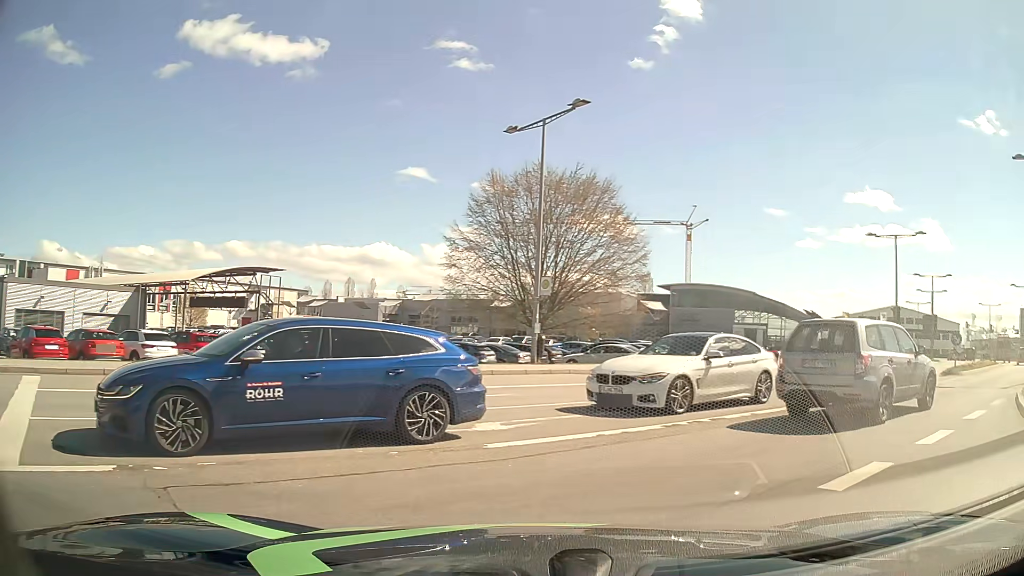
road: secondary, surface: asphalt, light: Day
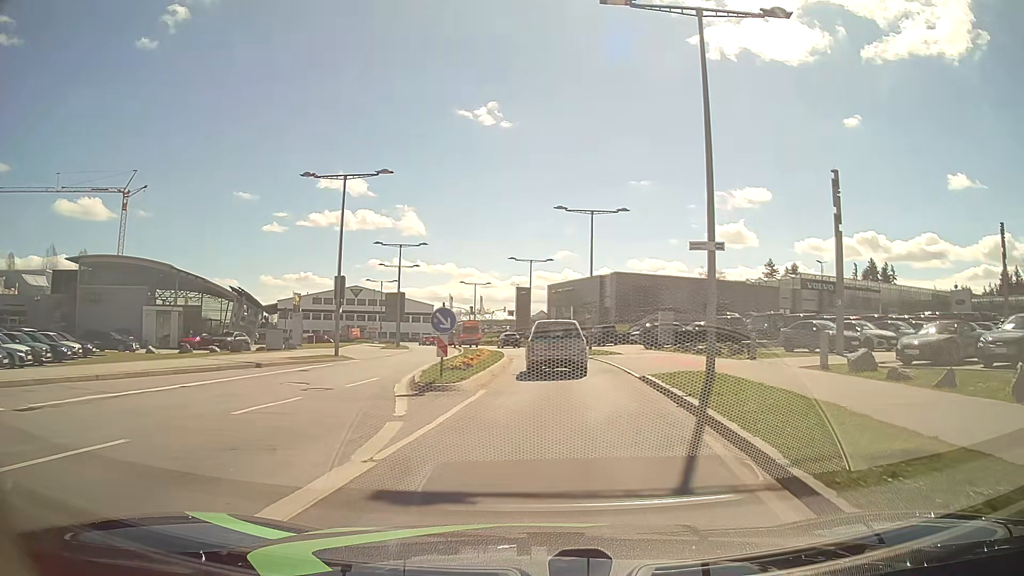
(+8.1, +13.5) m; +47°
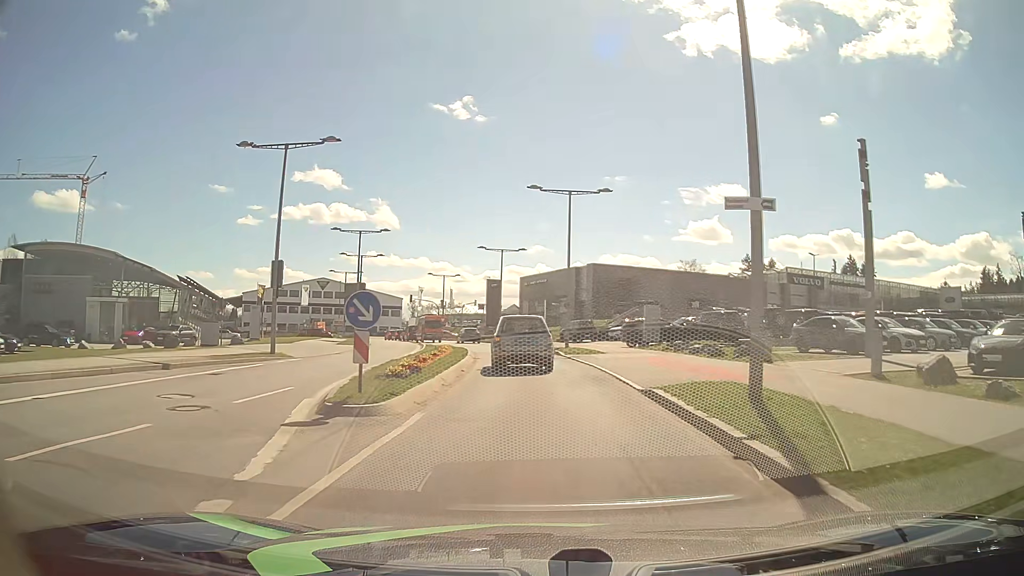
(+0.1, +5.0) m; +3°
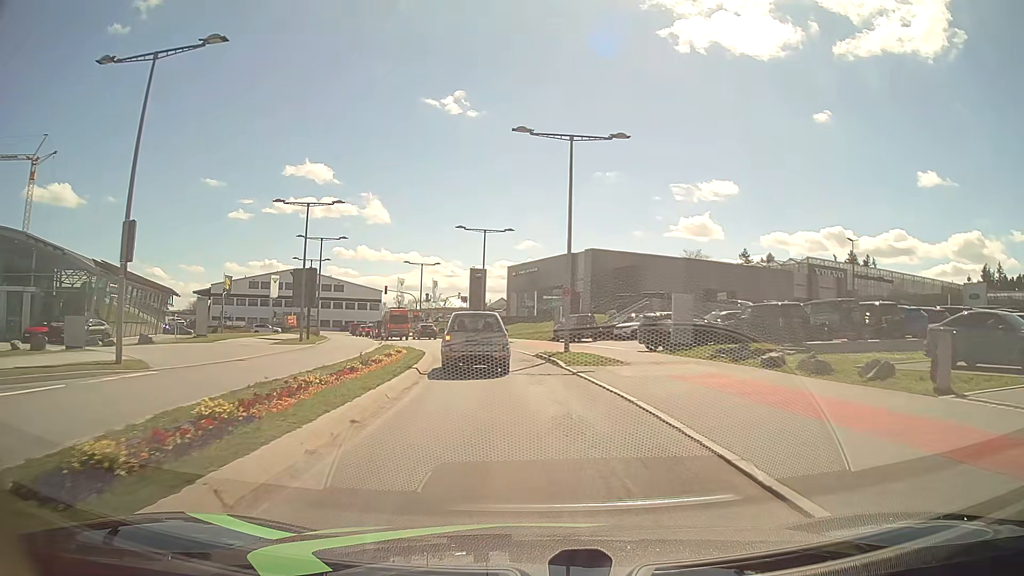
(0.0, +11.0) m; 0°
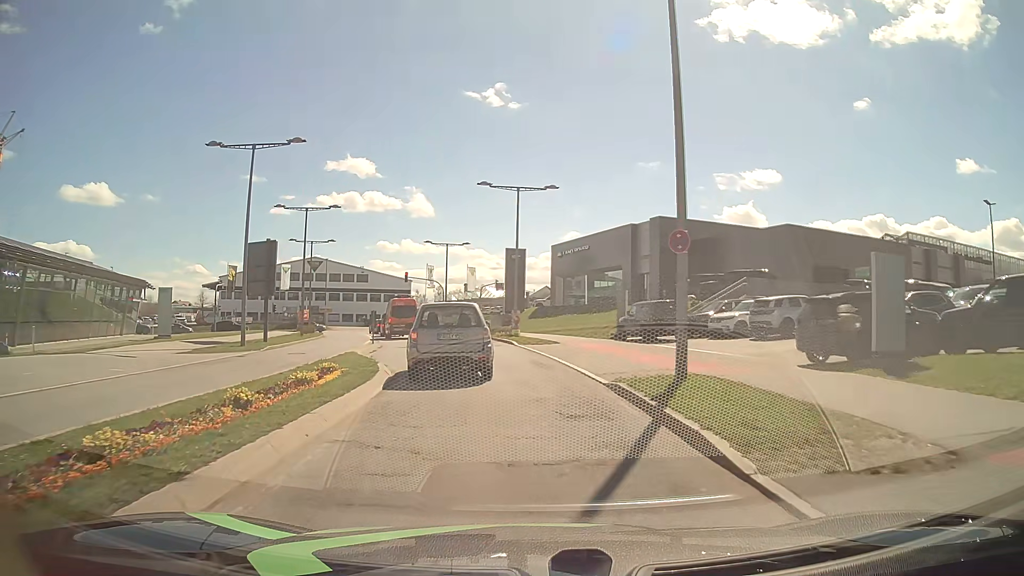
(-0.3, +14.8) m; -4°
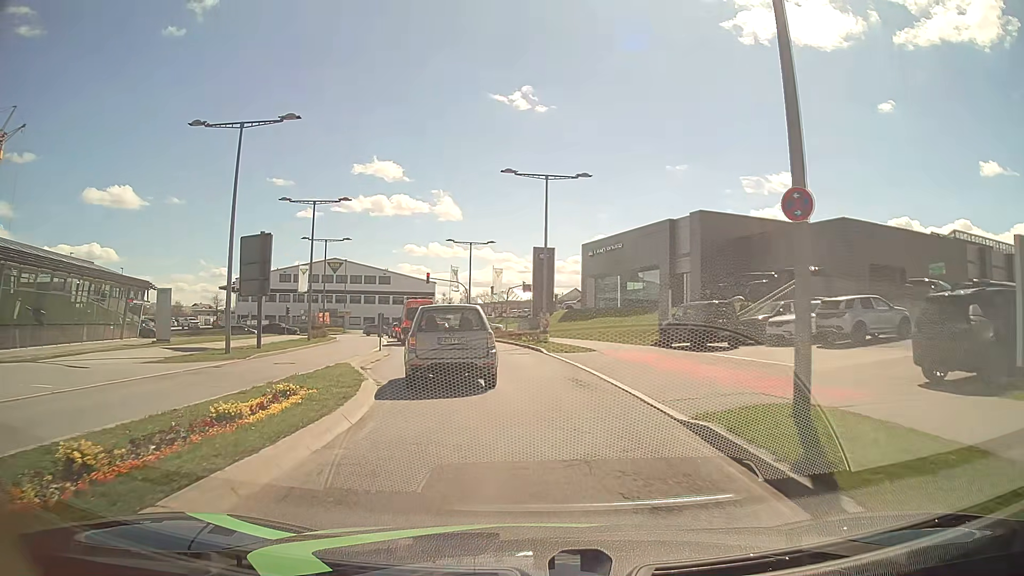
(-0.1, +4.3) m; -2°
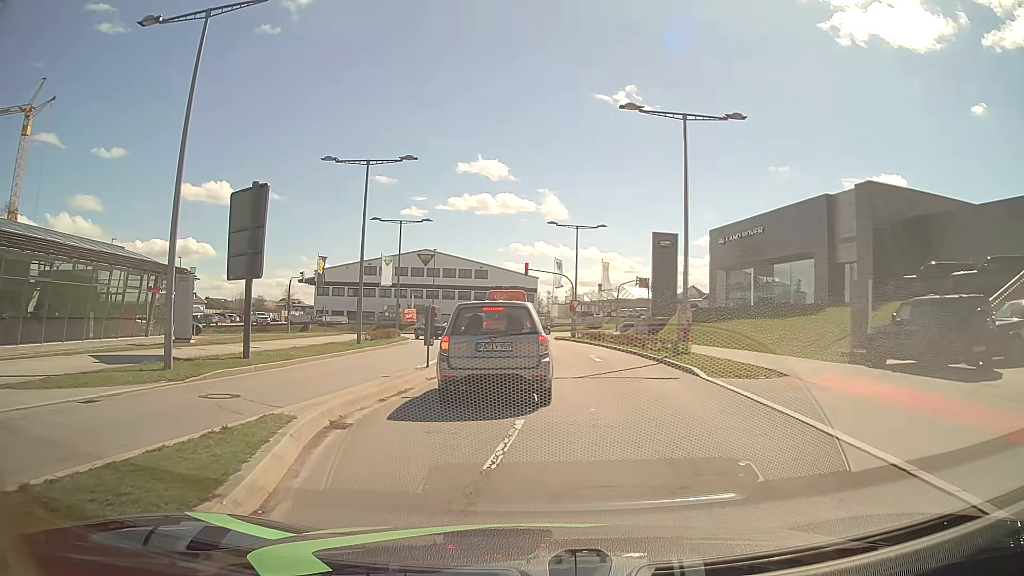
(-0.8, +10.9) m; -10°
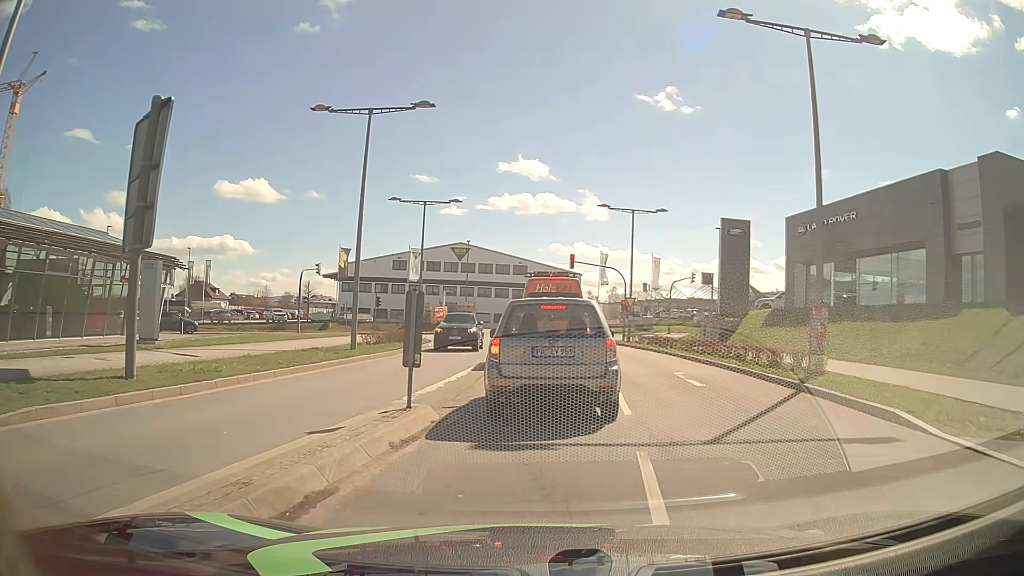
(-0.3, +8.1) m; -3°
(0, +10) (+1, +20) (+1, +30) (+1, +40) (0, +50) (-2, +60) (-8, +68) (-17, +72) (-26, +73) (-36, +72) m
